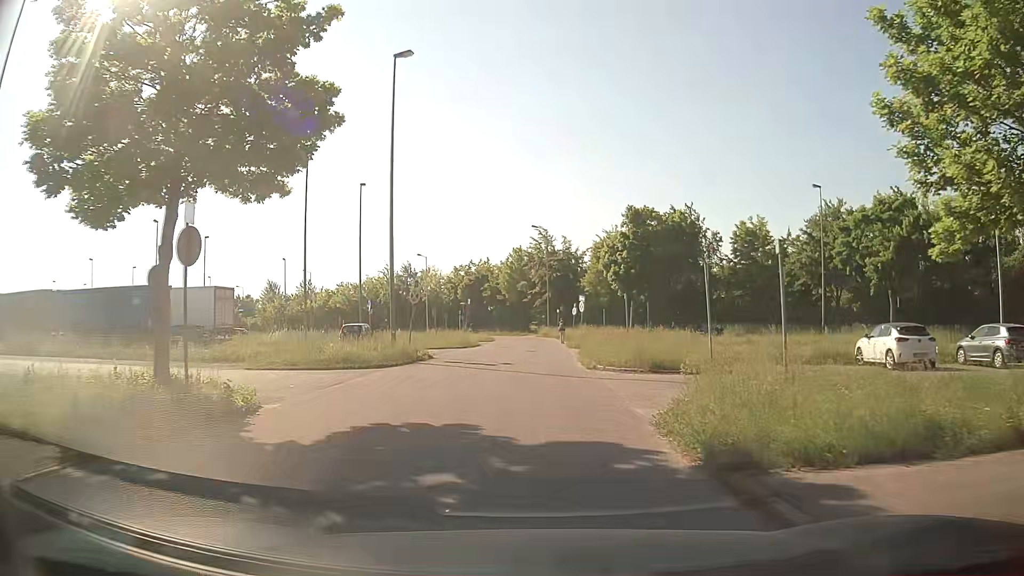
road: service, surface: asphalt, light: Day
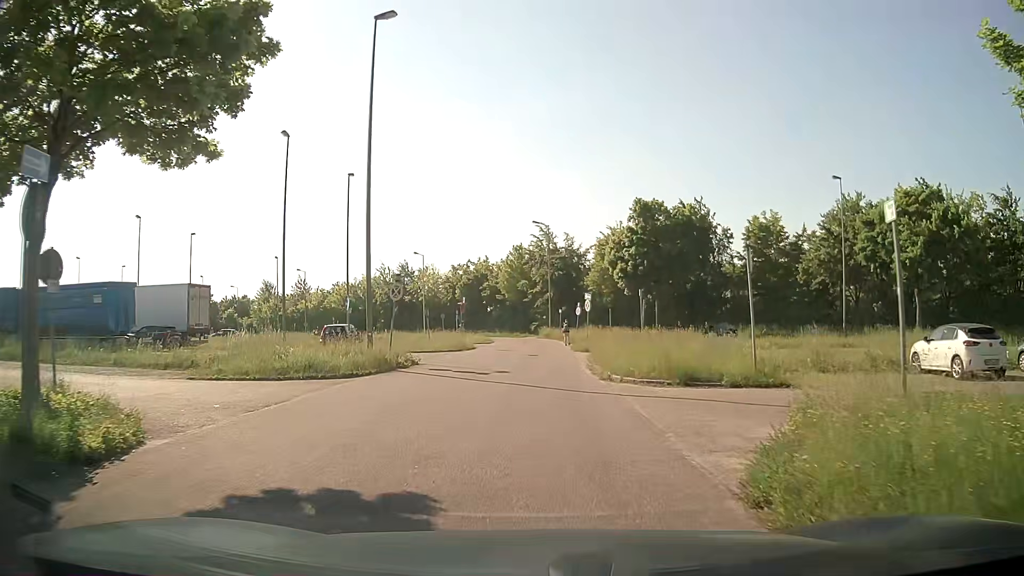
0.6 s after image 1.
(+0.1, +3.8) m; +1°
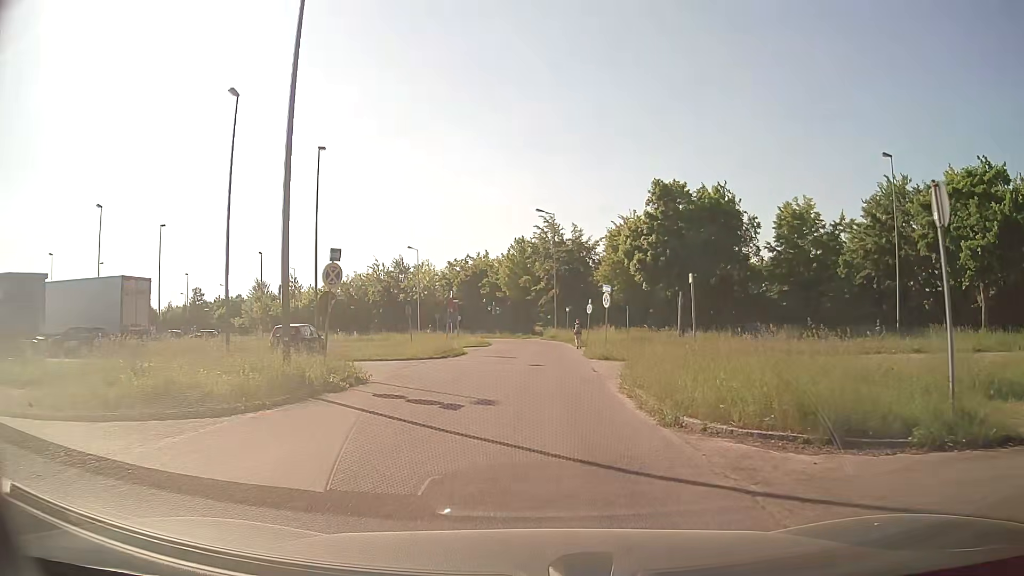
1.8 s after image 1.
(0.0, +7.8) m; -1°
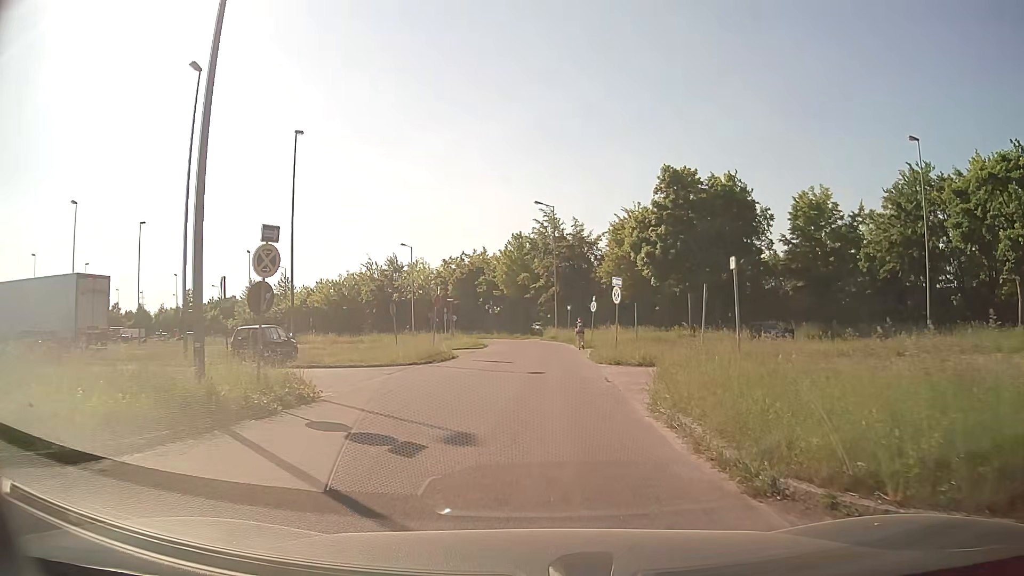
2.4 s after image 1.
(+0.1, +3.9) m; +1°
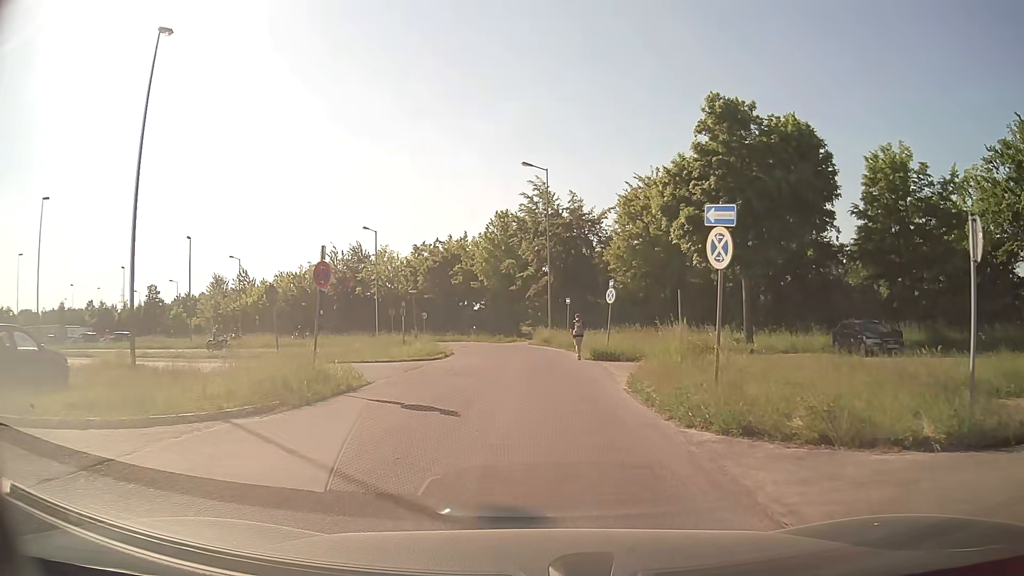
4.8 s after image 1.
(+0.1, +14.7) m; 0°
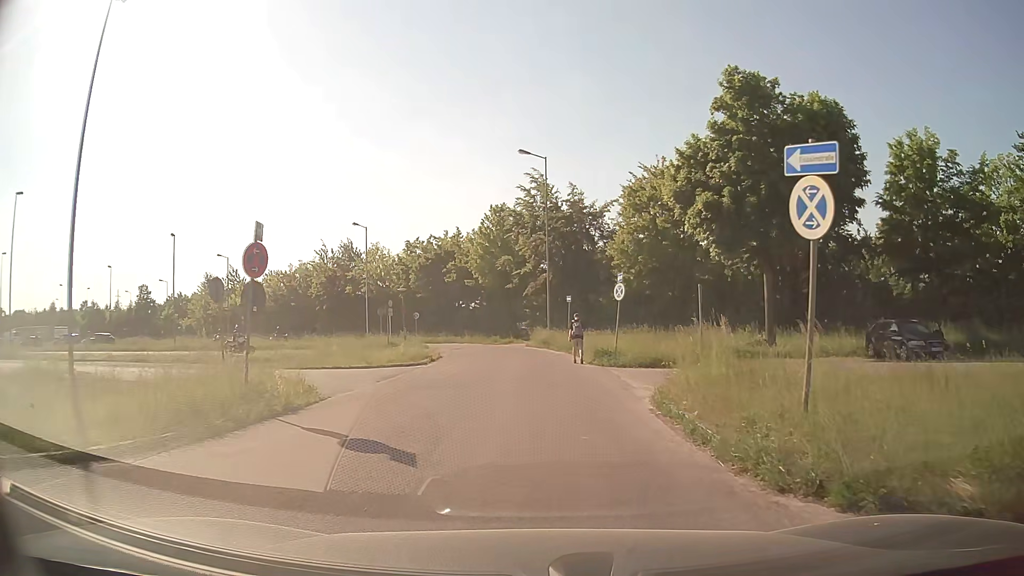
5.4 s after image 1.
(0.0, +3.5) m; +1°
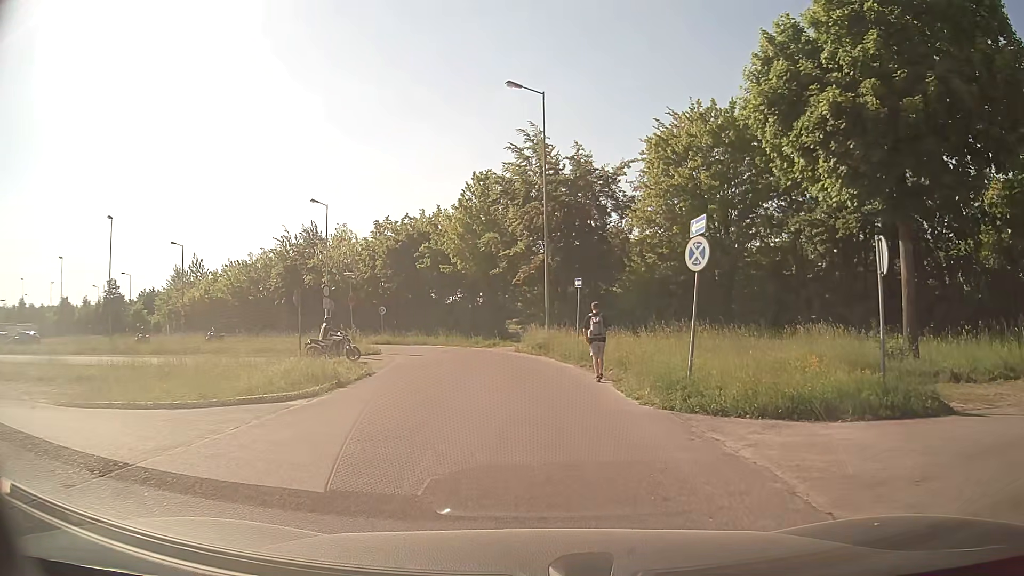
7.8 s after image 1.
(0.0, +12.1) m; 0°
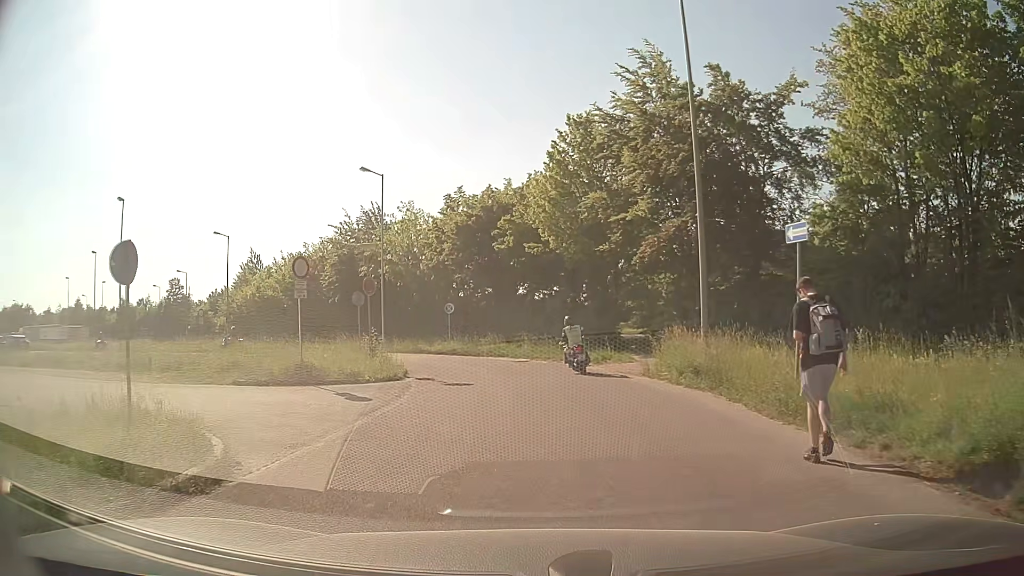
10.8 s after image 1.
(-0.7, +14.0) m; -9°
(0, +10) (0, +20) (-2, +30) (-7, +38) (-14, +46) (-21, +53) (-28, +60) (-35, +67) (-42, +74) (-49, +81) m
